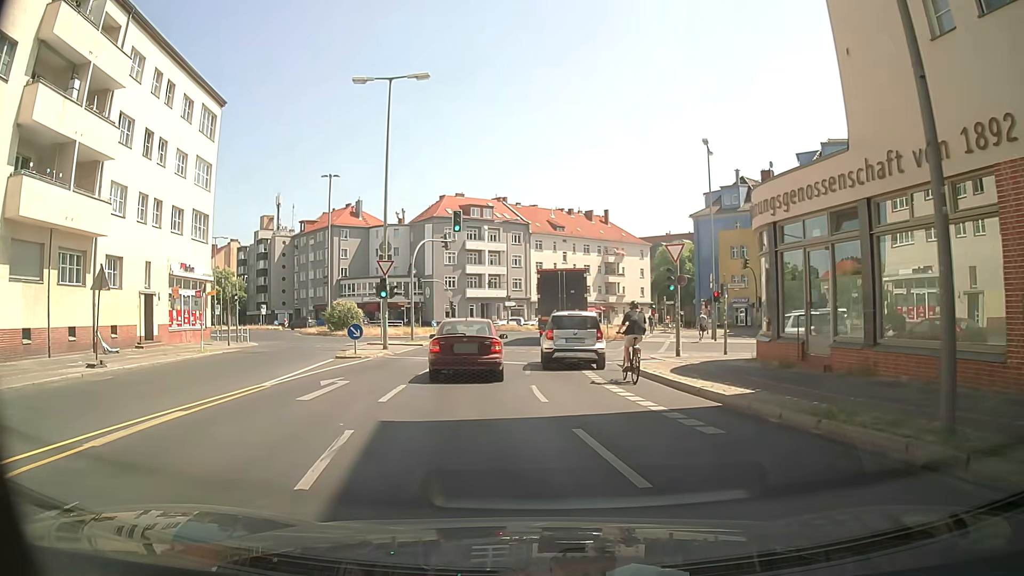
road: secondary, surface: asphalt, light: Day
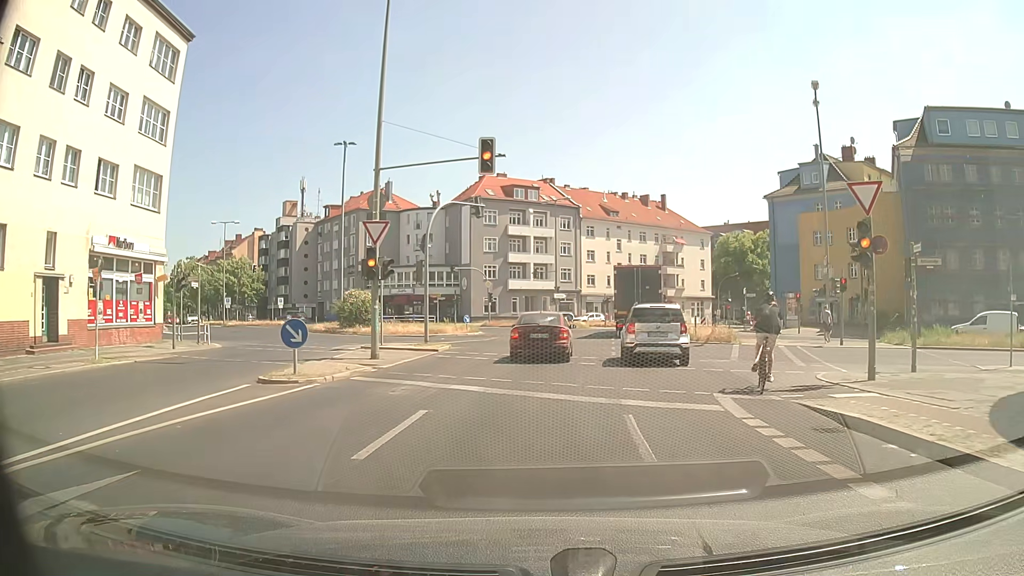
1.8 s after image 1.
(-0.8, +11.4) m; -4°
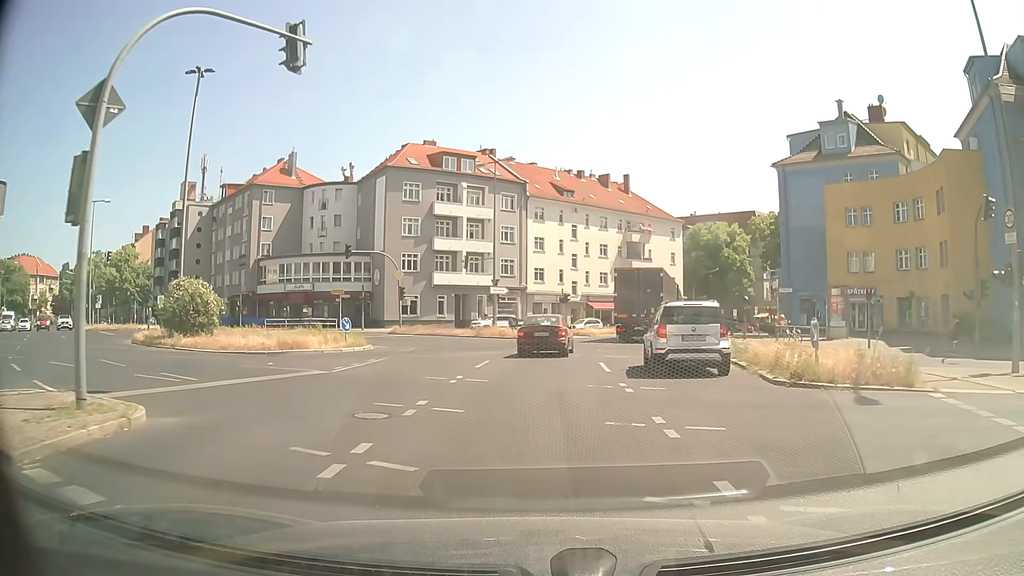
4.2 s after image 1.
(+0.8, +18.8) m; +5°
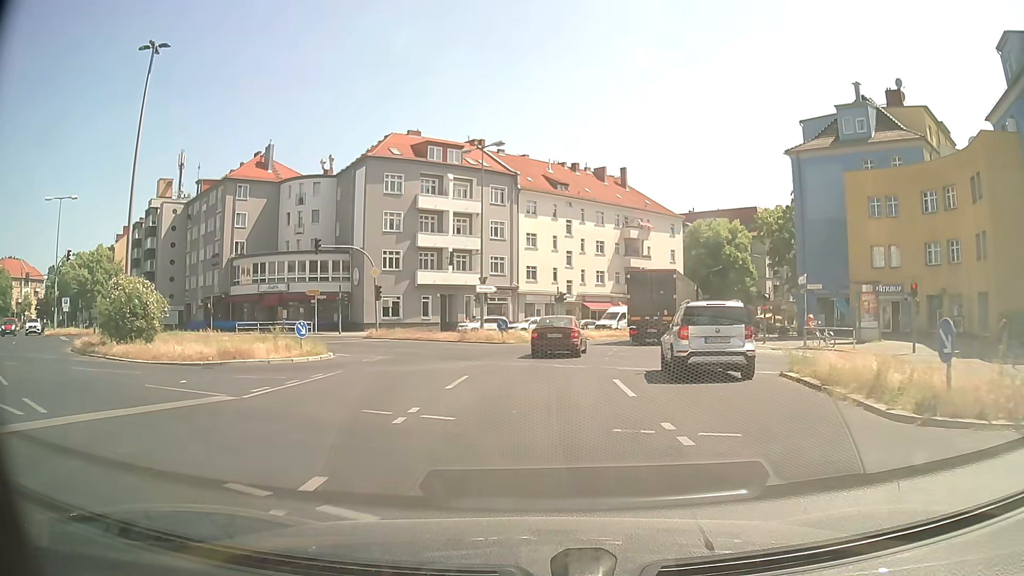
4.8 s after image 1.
(0.0, +4.9) m; 0°
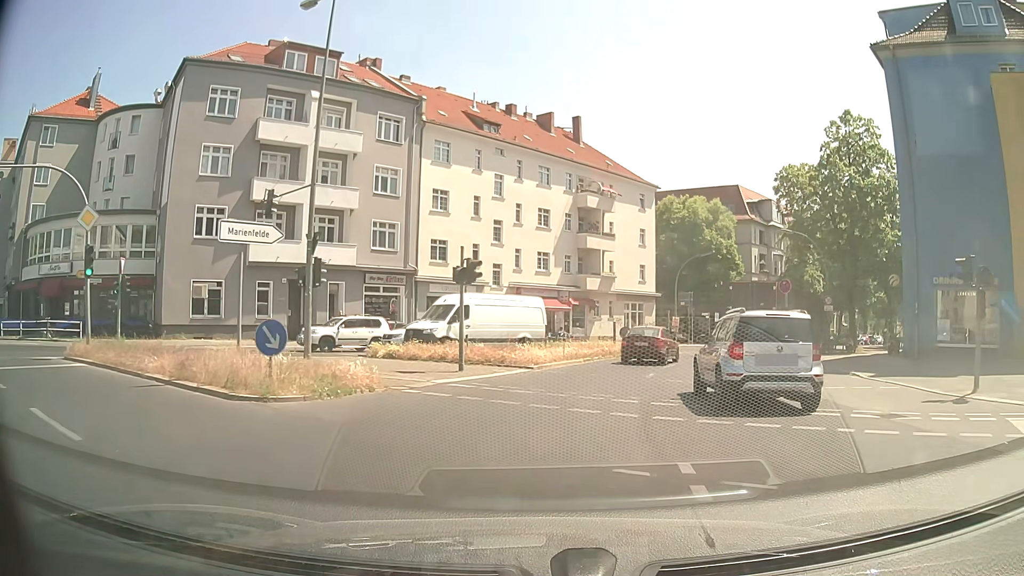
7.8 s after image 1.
(+1.8, +23.5) m; +7°
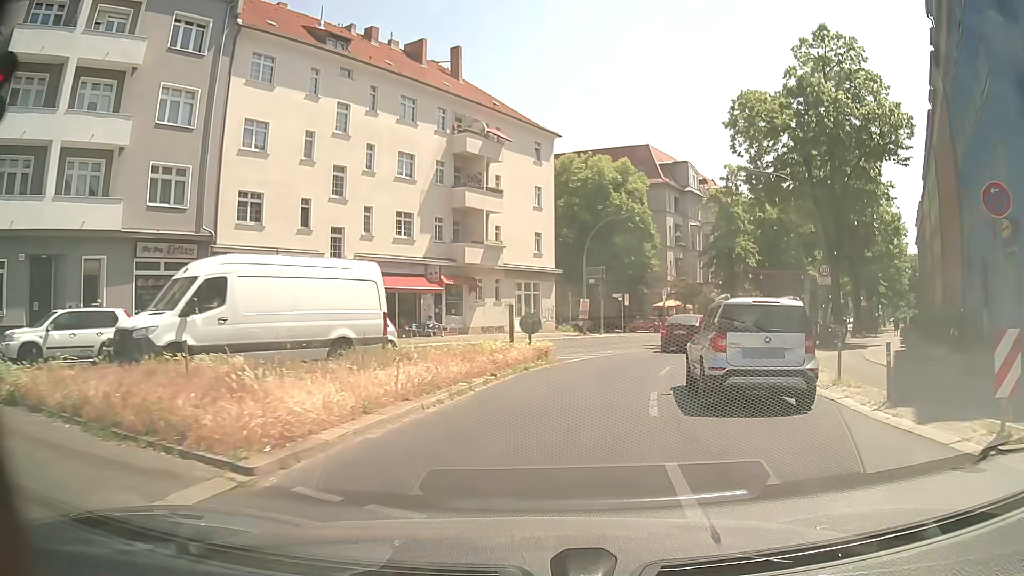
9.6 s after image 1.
(+1.0, +14.3) m; +10°
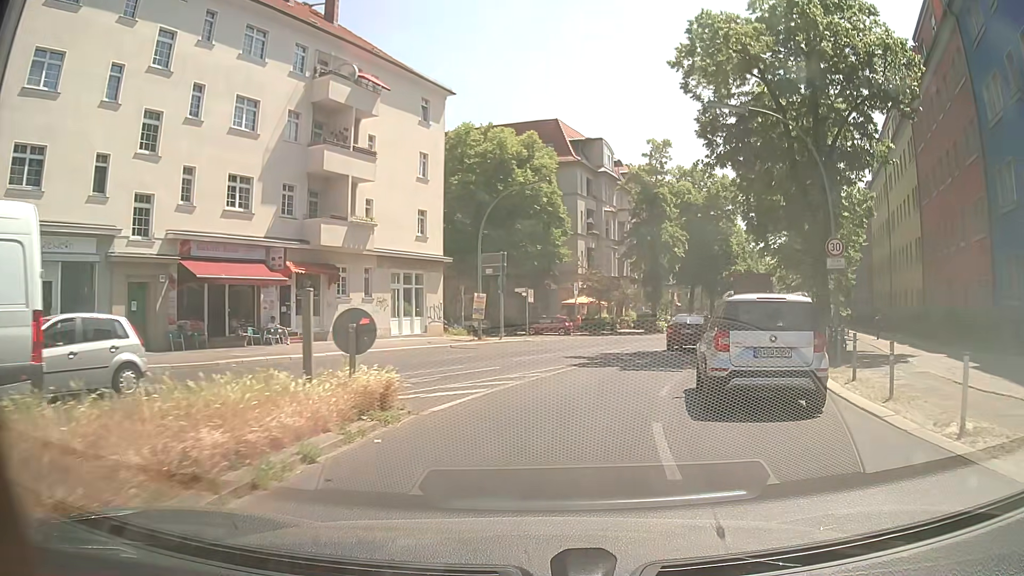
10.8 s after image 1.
(+0.7, +9.9) m; +8°
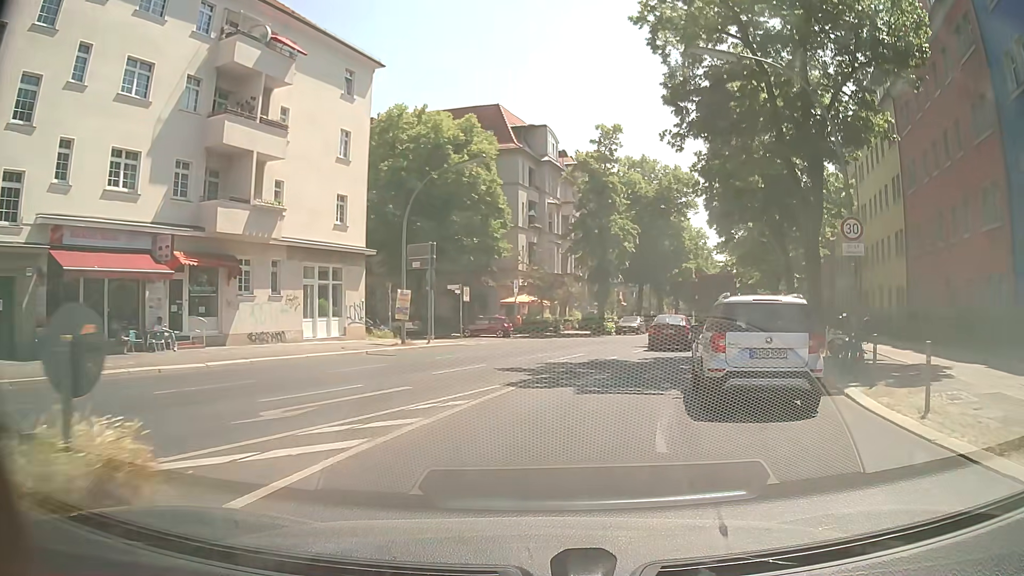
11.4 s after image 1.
(+0.3, +4.8) m; +6°
(+1, +10) (+3, +20) (+6, +29) (+9, +39) (+12, +48) (+15, +58) (+19, +67) (+22, +77) (+25, +86) (+28, +96) m
